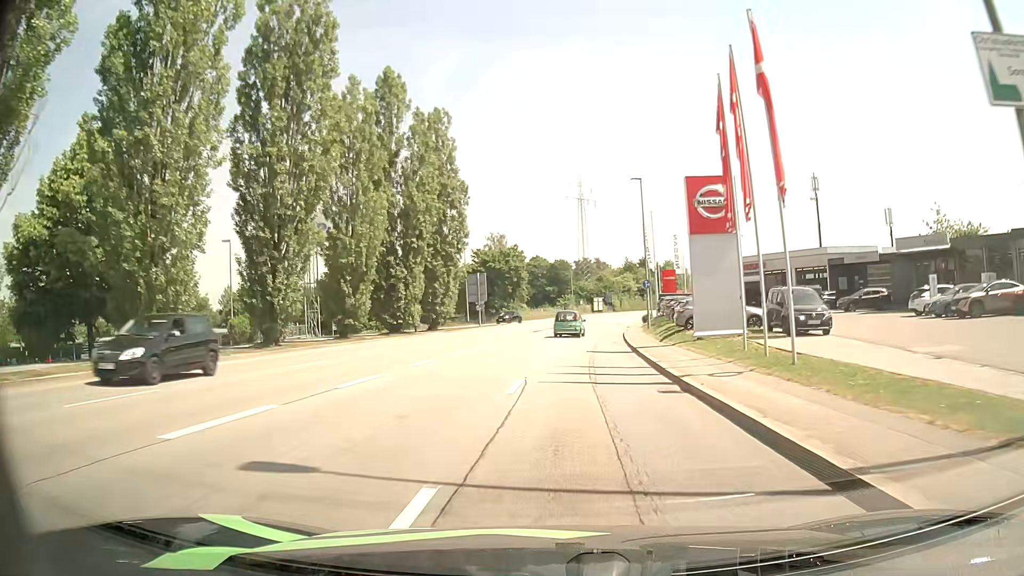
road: tertiary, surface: asphalt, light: Day
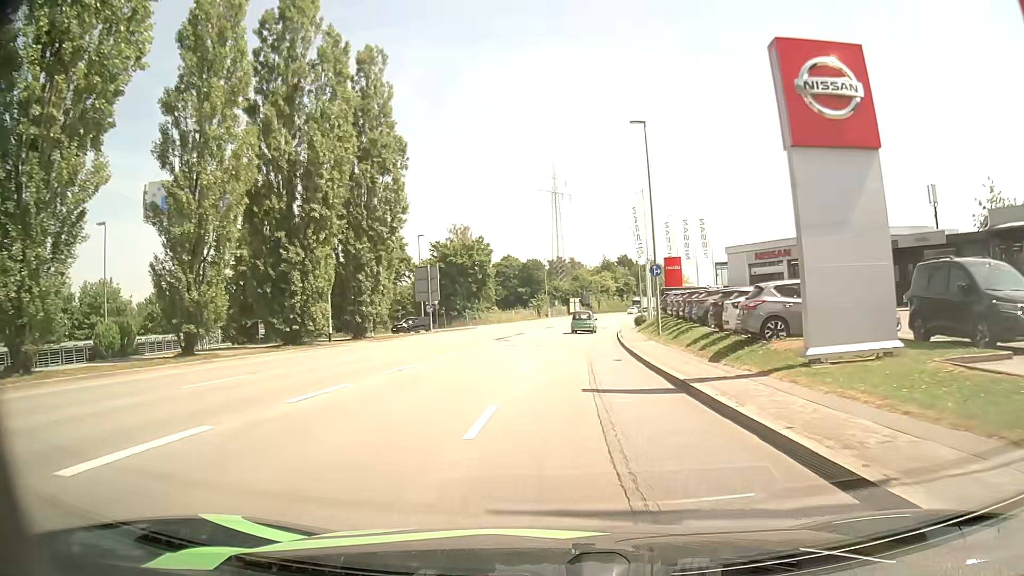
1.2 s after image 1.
(+0.4, +13.8) m; +3°
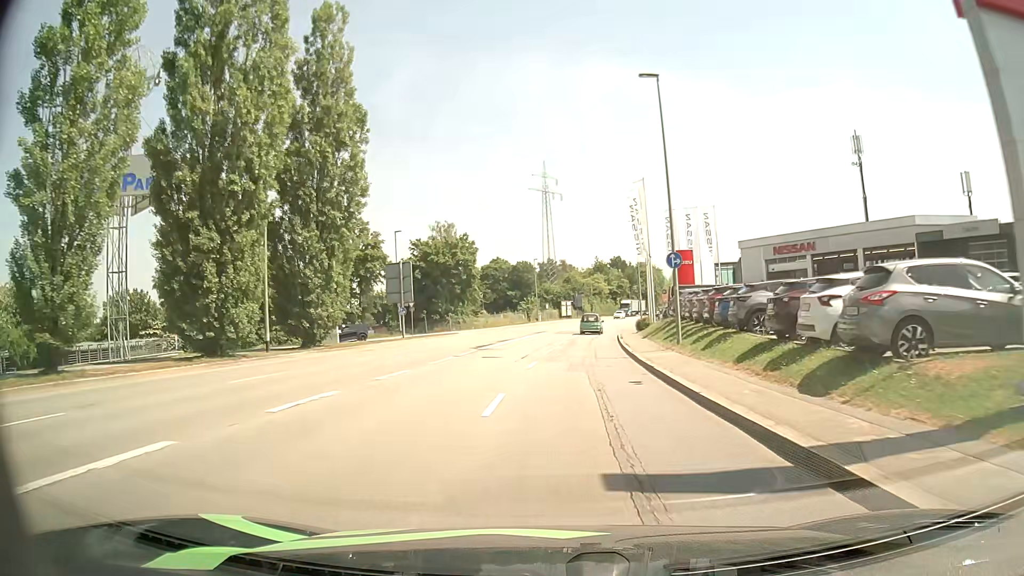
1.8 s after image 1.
(0.0, +6.9) m; 0°
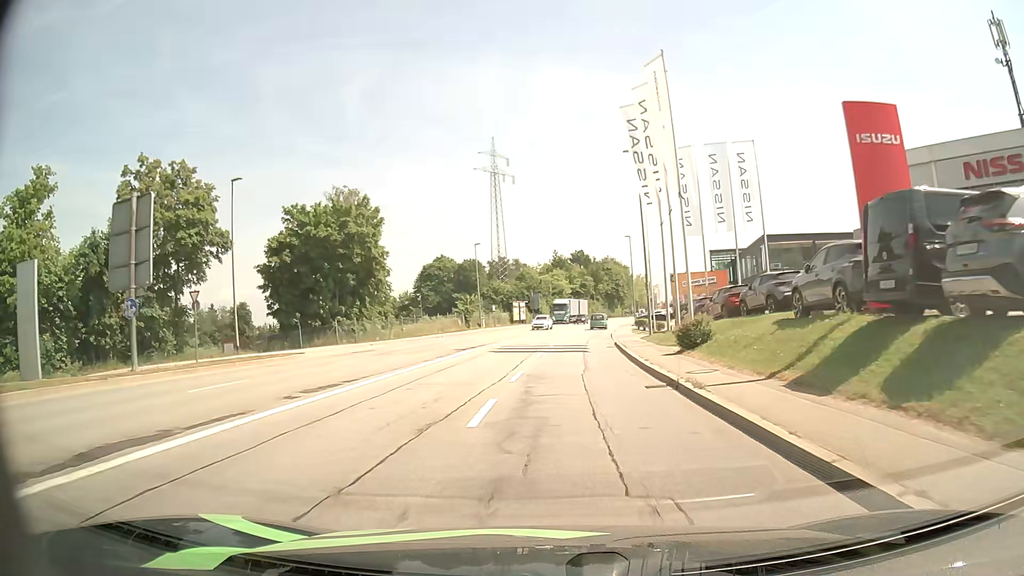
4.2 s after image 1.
(+0.9, +28.4) m; +4°
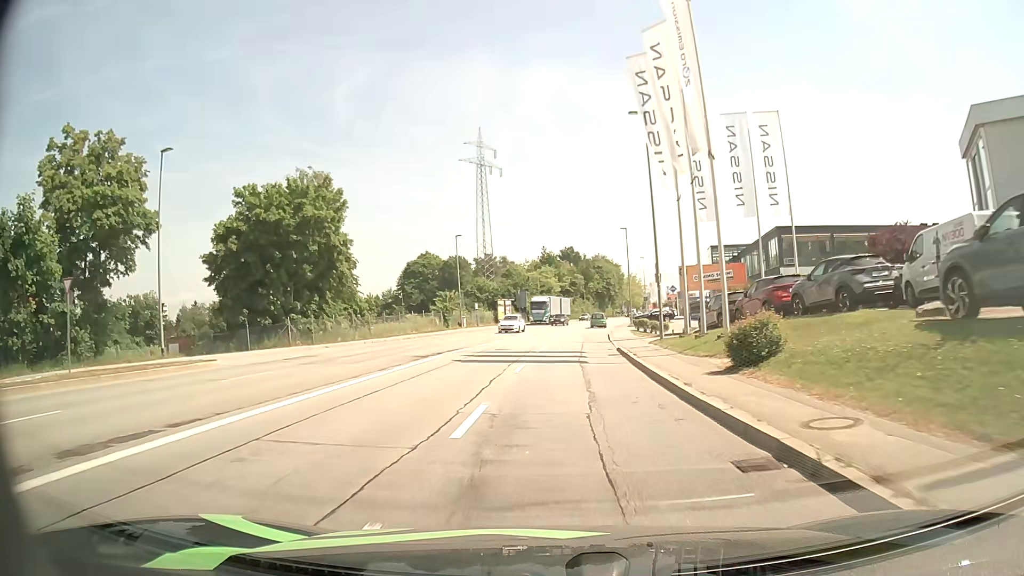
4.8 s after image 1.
(+0.1, +7.3) m; +1°
